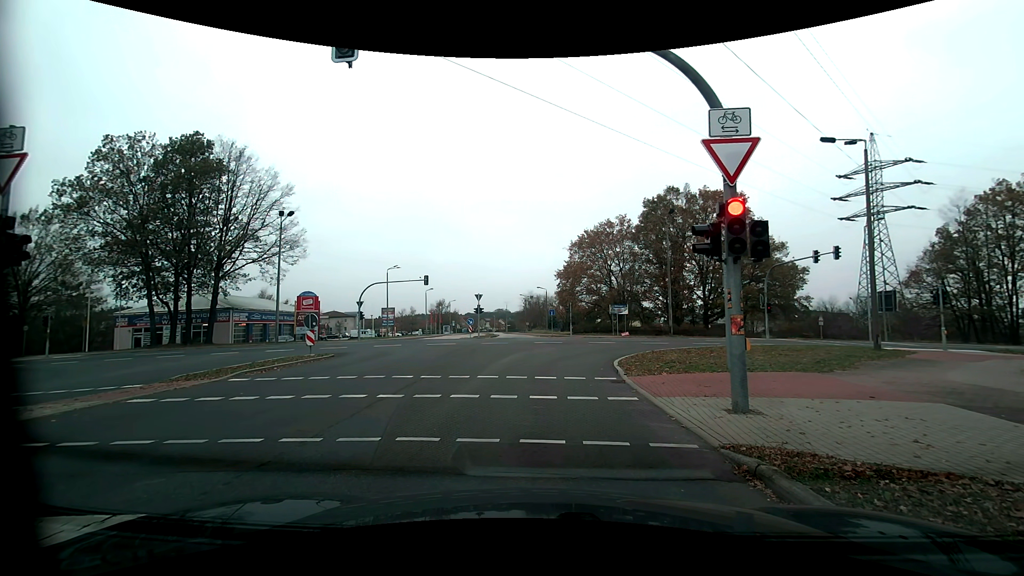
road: tertiary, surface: asphalt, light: Day
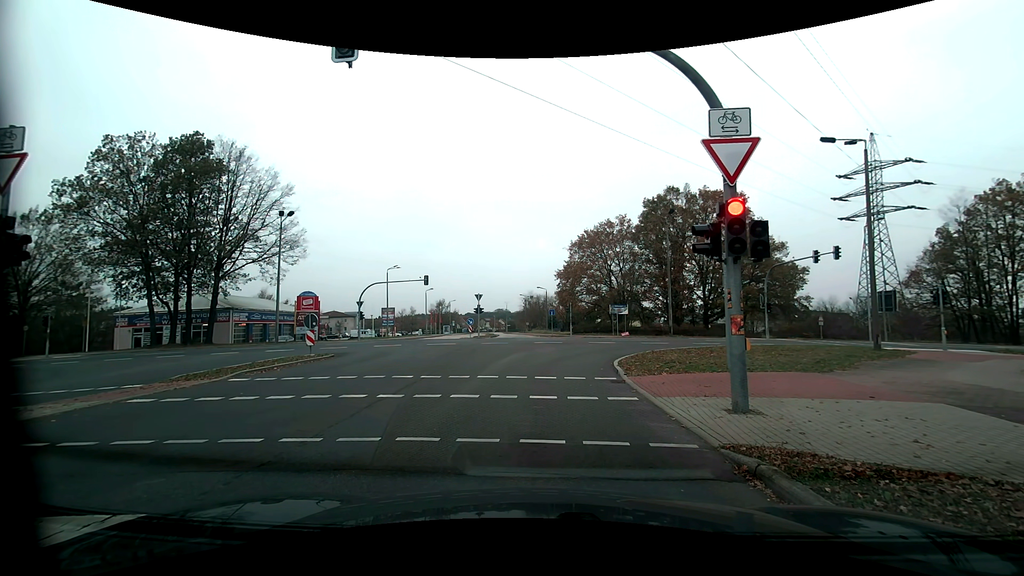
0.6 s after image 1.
(0.0, 0.0) m; 0°
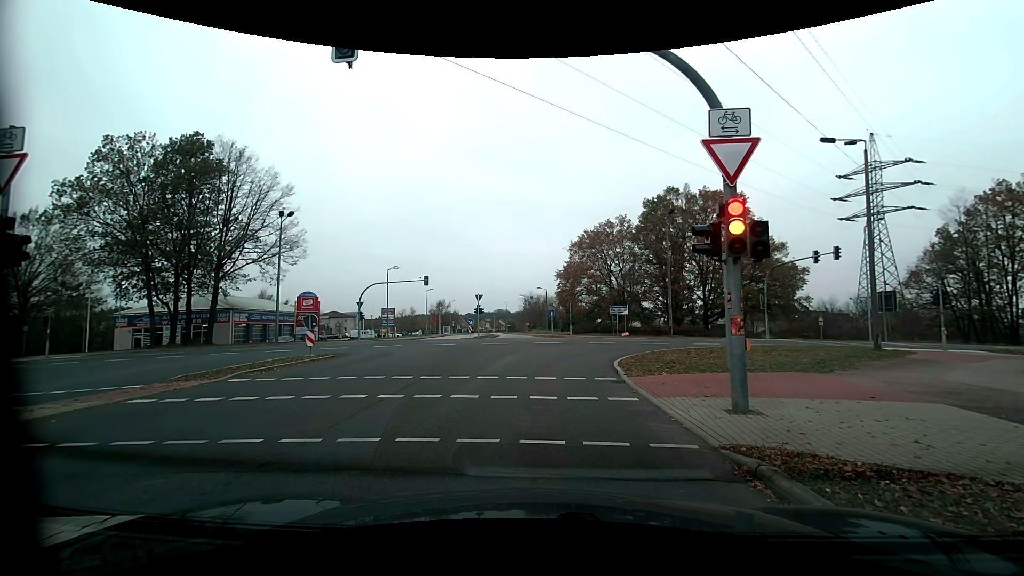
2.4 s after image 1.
(0.0, 0.0) m; 0°
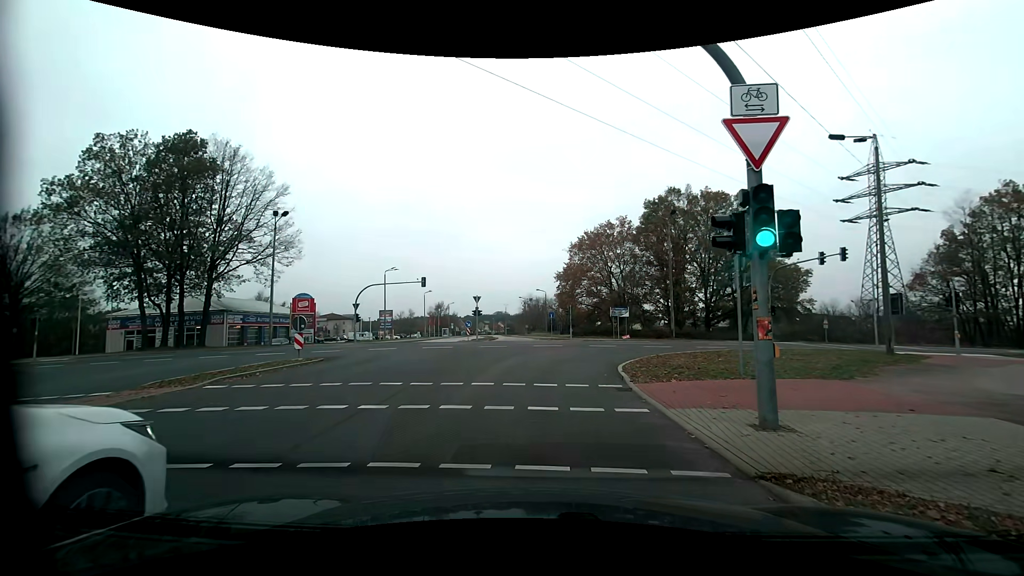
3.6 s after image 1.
(0.0, +1.1) m; 0°
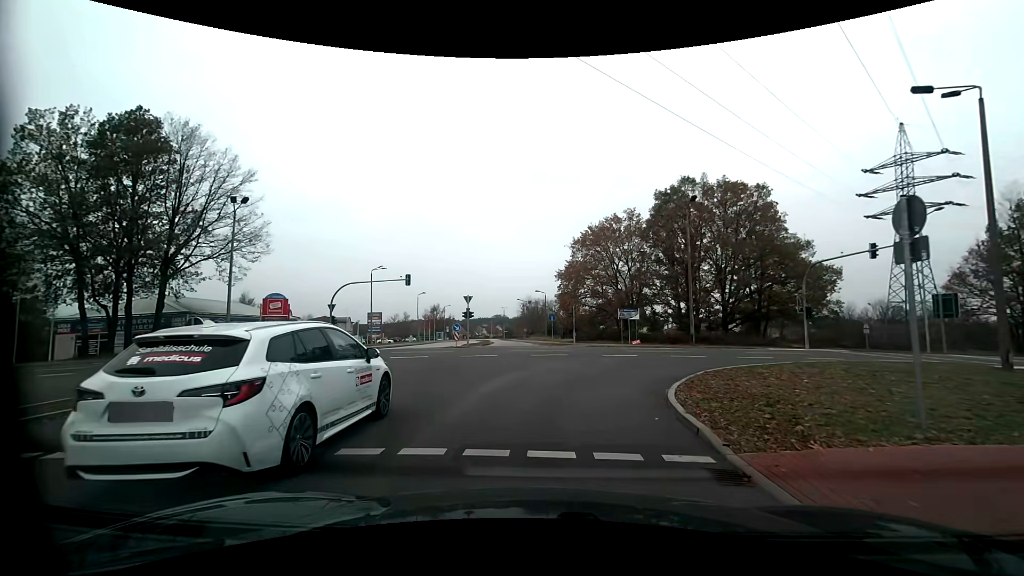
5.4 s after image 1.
(0.0, +6.3) m; -2°
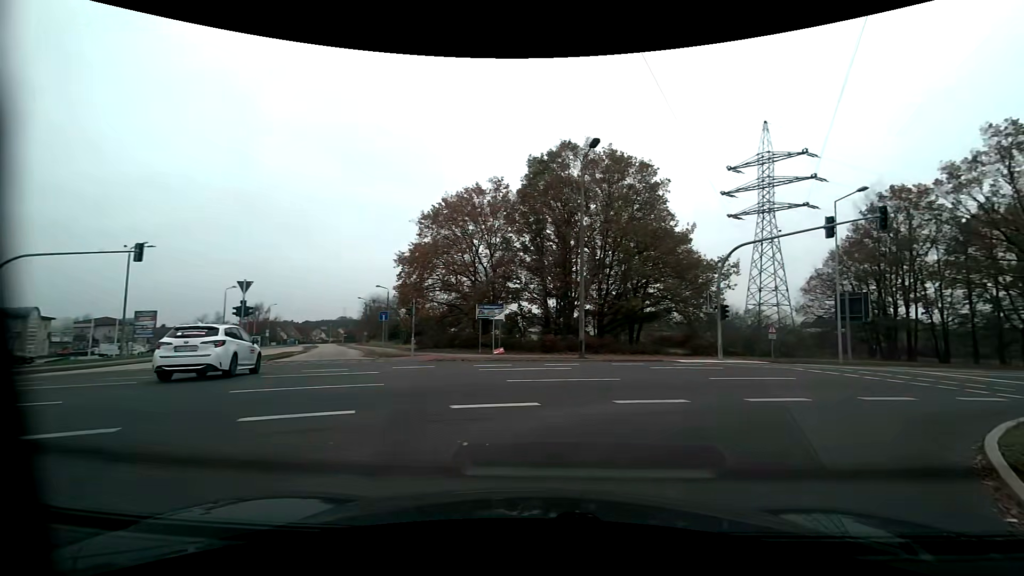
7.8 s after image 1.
(+1.8, +14.2) m; +20°
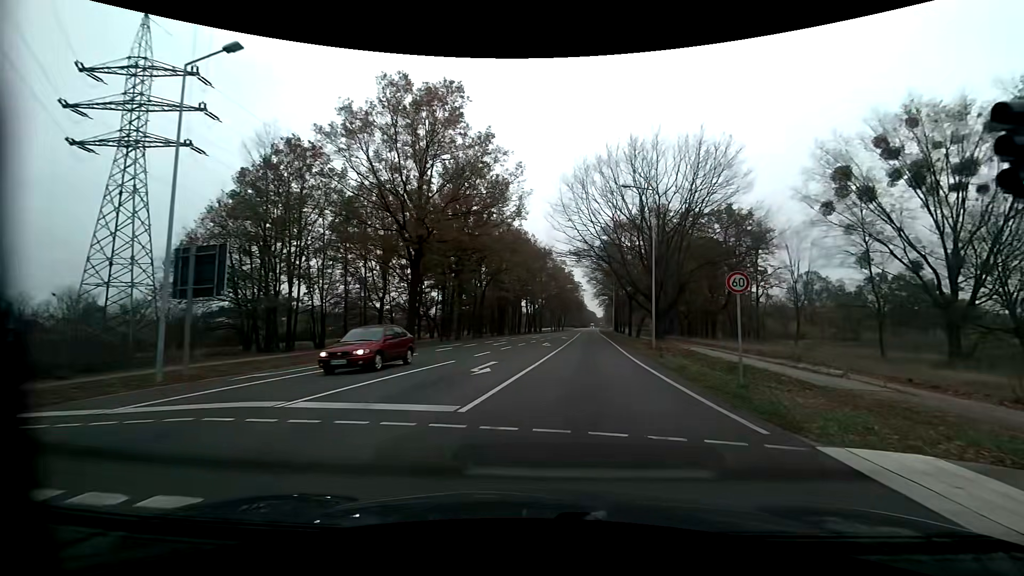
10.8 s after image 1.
(+9.8, +16.0) m; +61°
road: primary
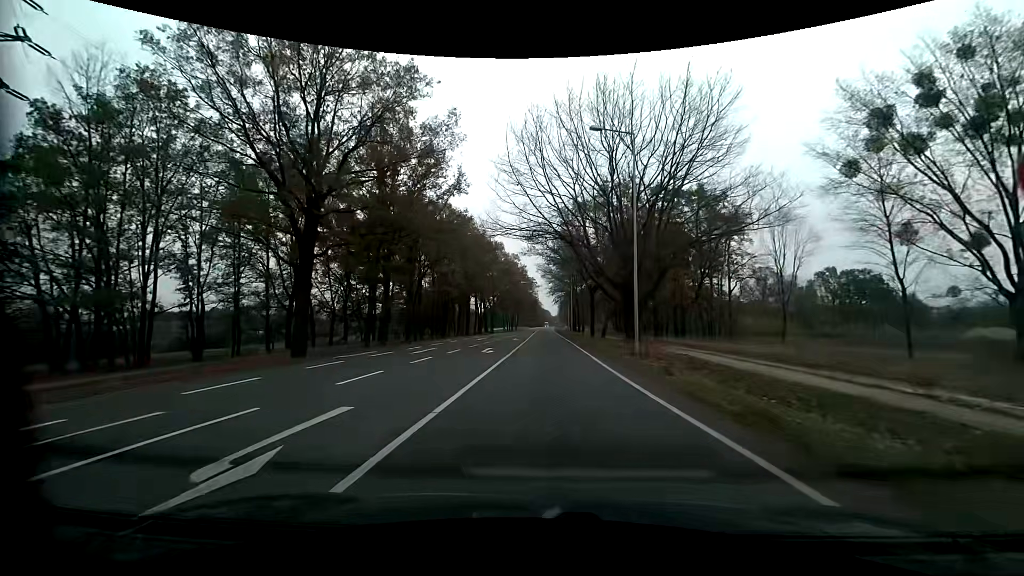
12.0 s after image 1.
(+0.6, +10.4) m; +4°
(0, +10) (0, +20) (0, +30) (0, +40) (+1, +50) (+1, +60) (+1, +70) (+1, +80) (+1, +90) (+1, +100) m
